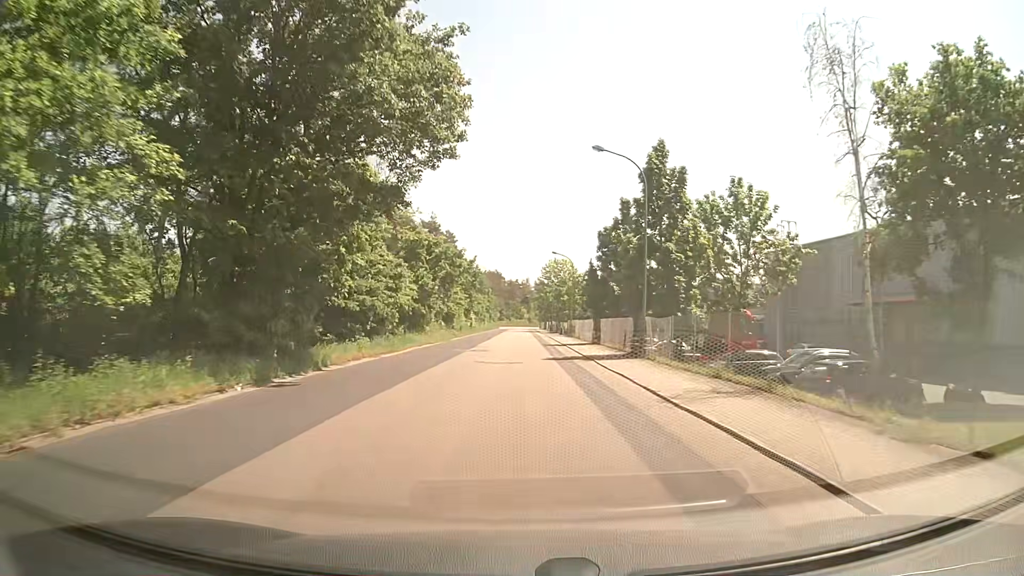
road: unclassified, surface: asphalt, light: Day
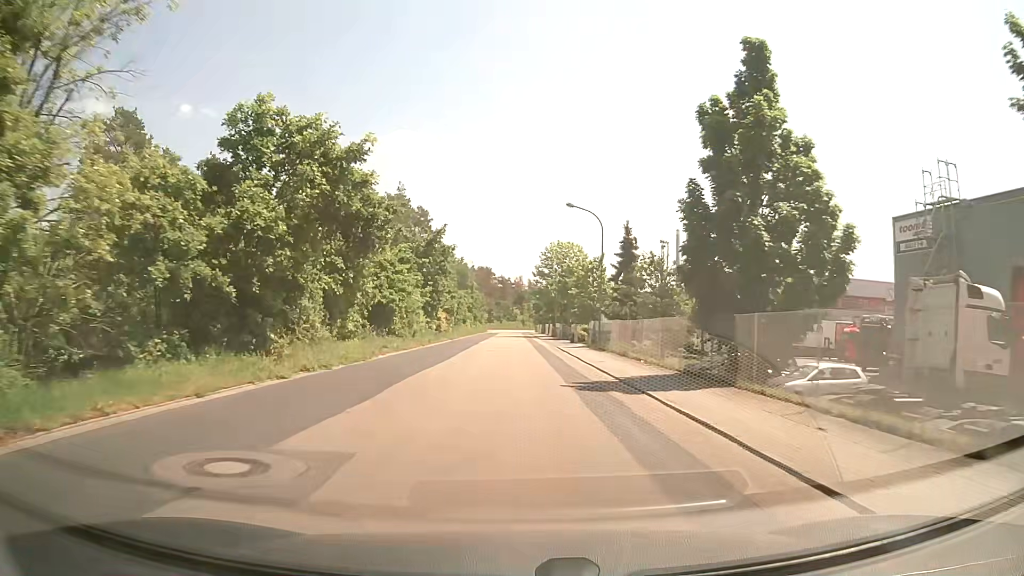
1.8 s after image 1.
(-0.1, +26.4) m; +1°
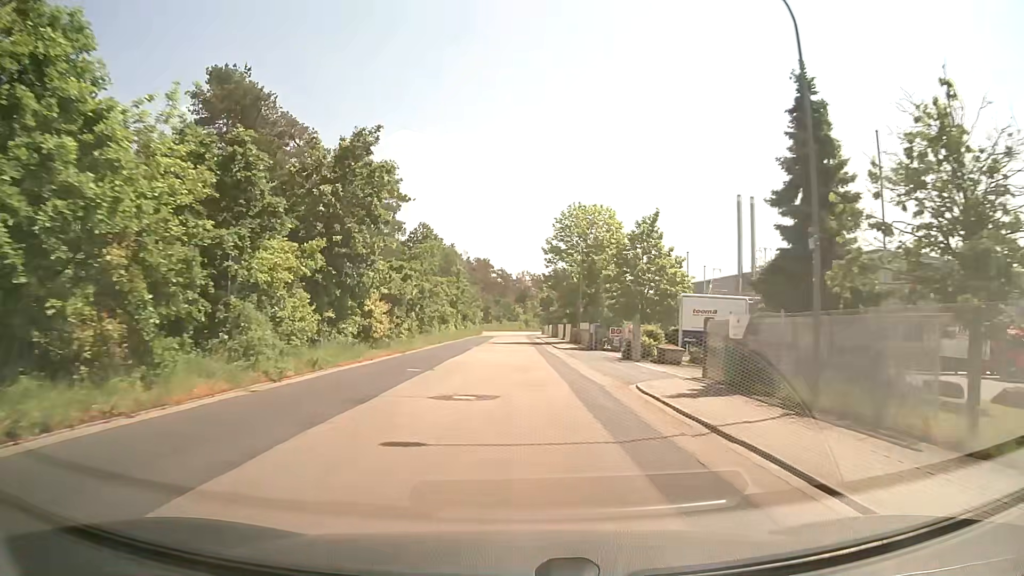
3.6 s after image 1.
(-0.4, +26.6) m; -1°
(0, +10) (0, +20) (0, +30) (0, +40) (0, +50) (0, +60) (0, +70) (0, +80) (-1, +90) (-1, +100) m
